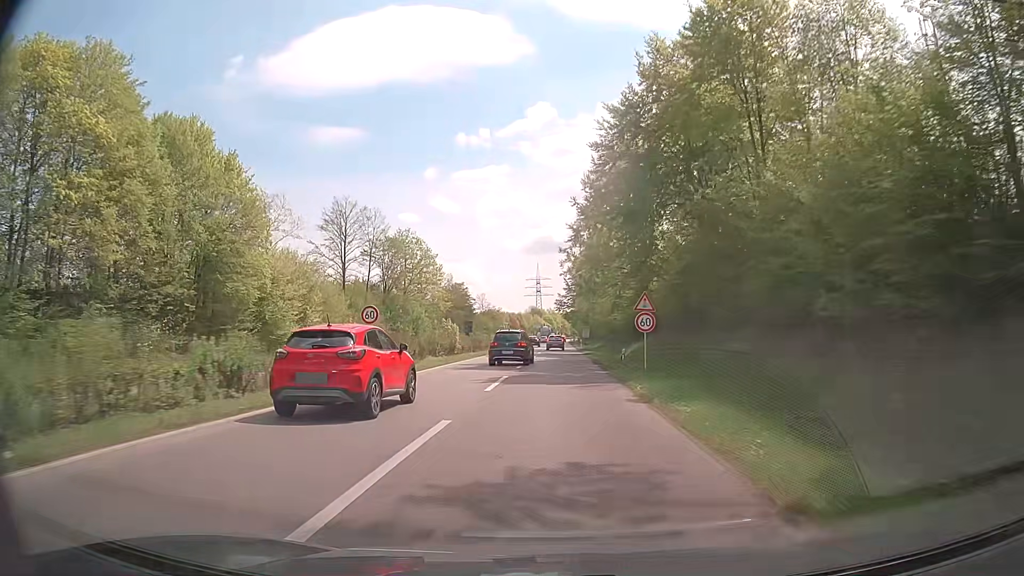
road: trunk_link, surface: asphalt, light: Day
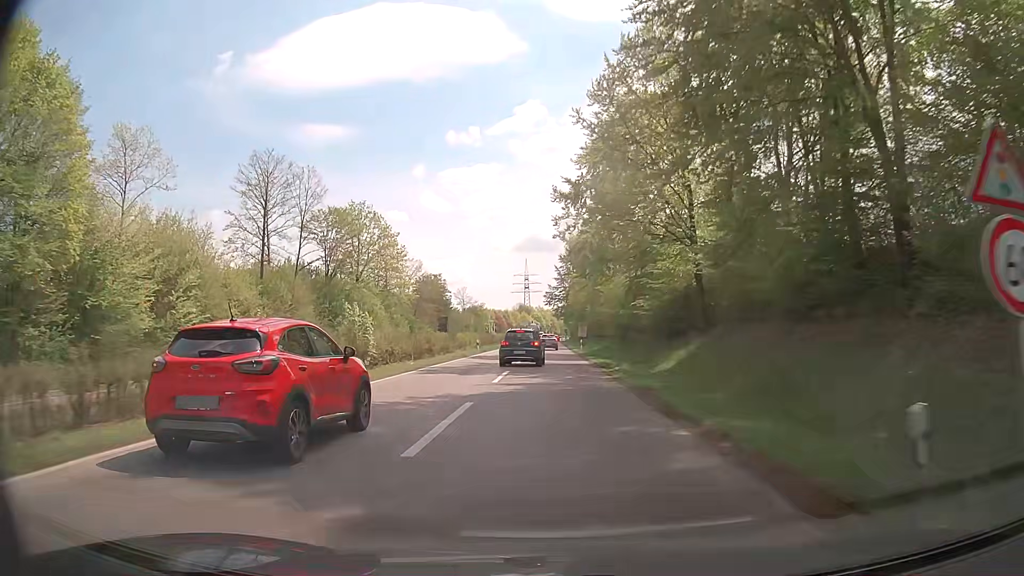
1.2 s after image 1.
(+0.3, +21.3) m; +1°
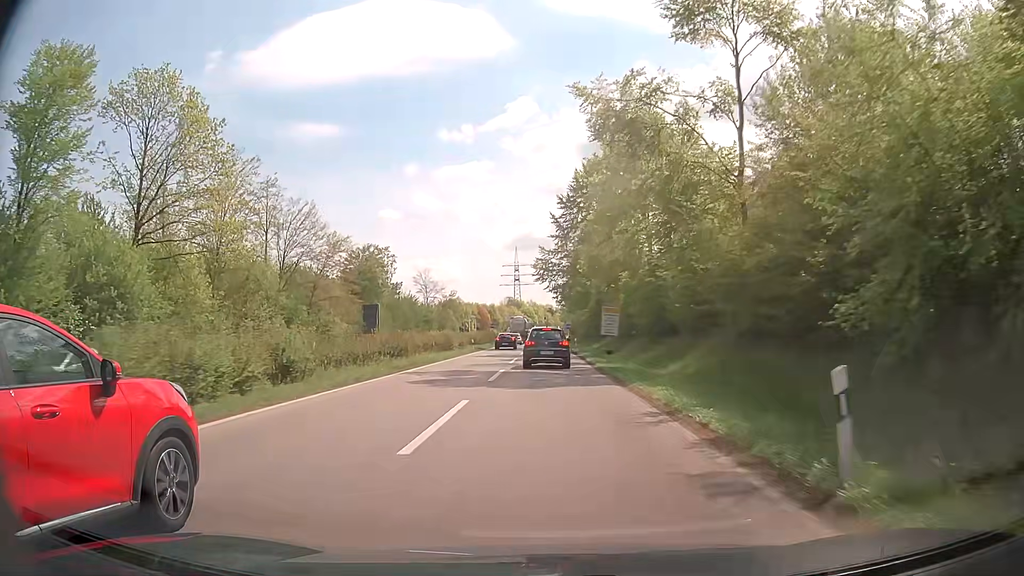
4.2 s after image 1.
(+0.3, +48.1) m; +1°
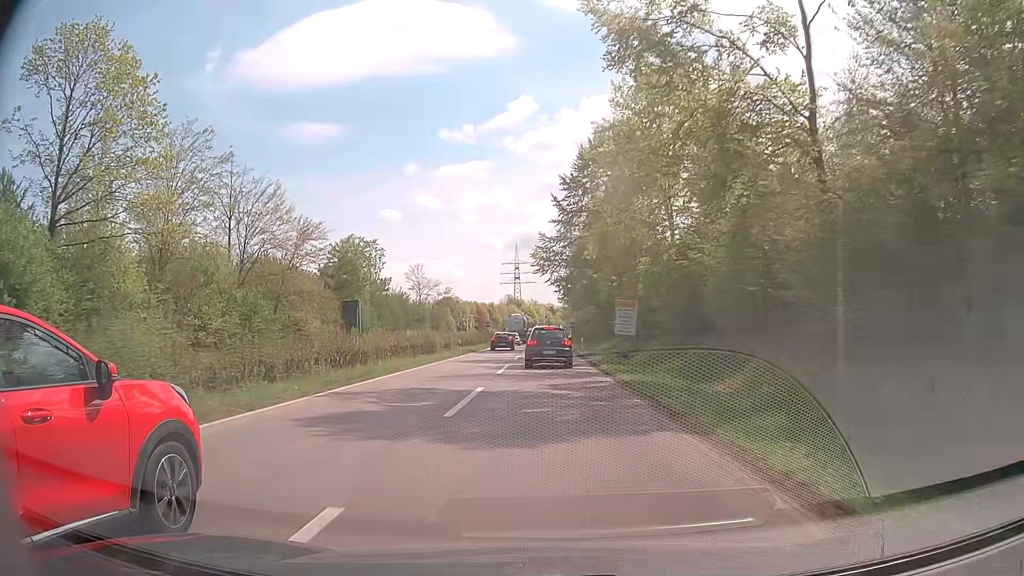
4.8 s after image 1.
(0.0, +8.5) m; 0°
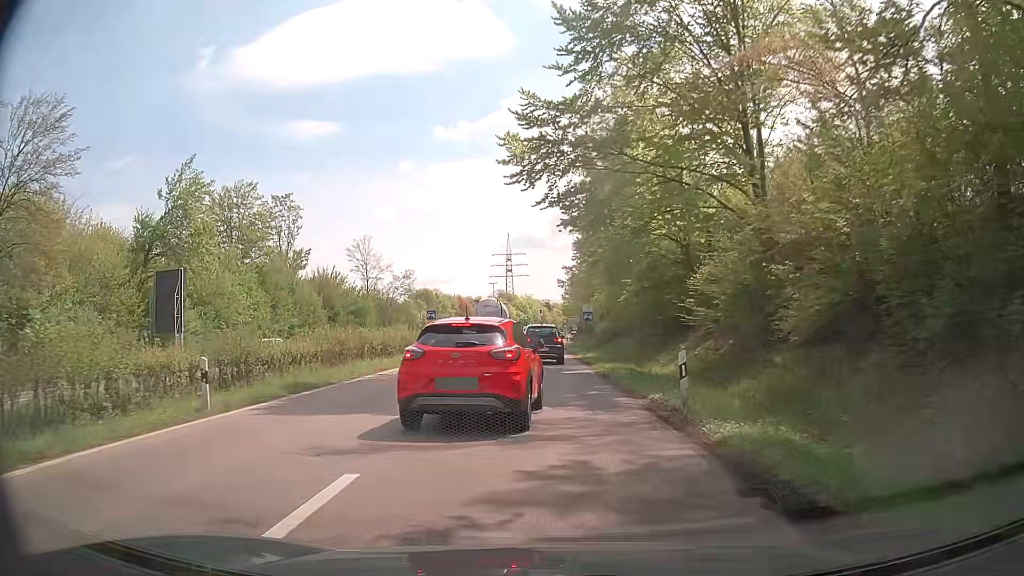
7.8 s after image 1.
(+0.2, +34.5) m; 0°
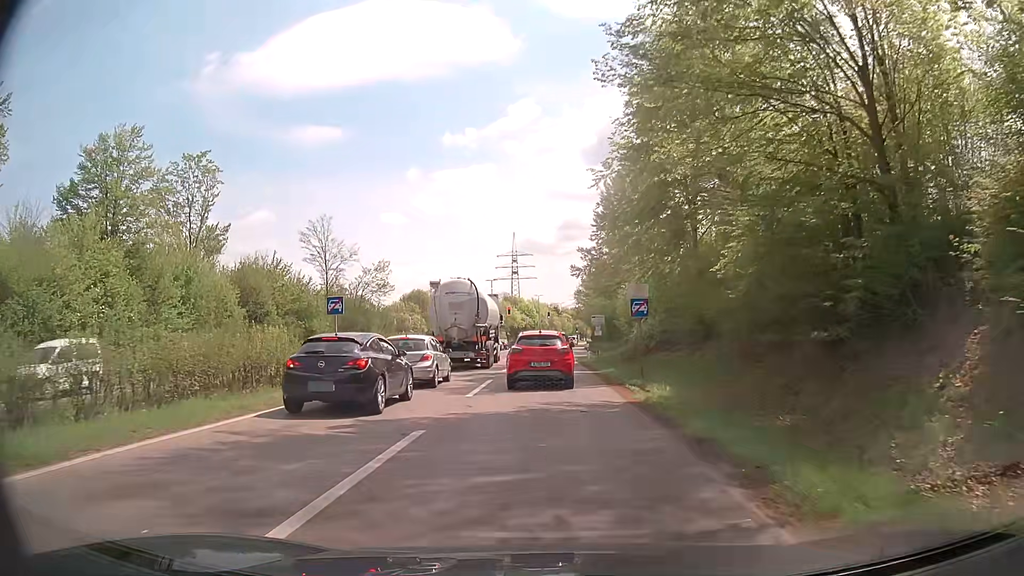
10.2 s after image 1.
(0.0, +20.7) m; 0°
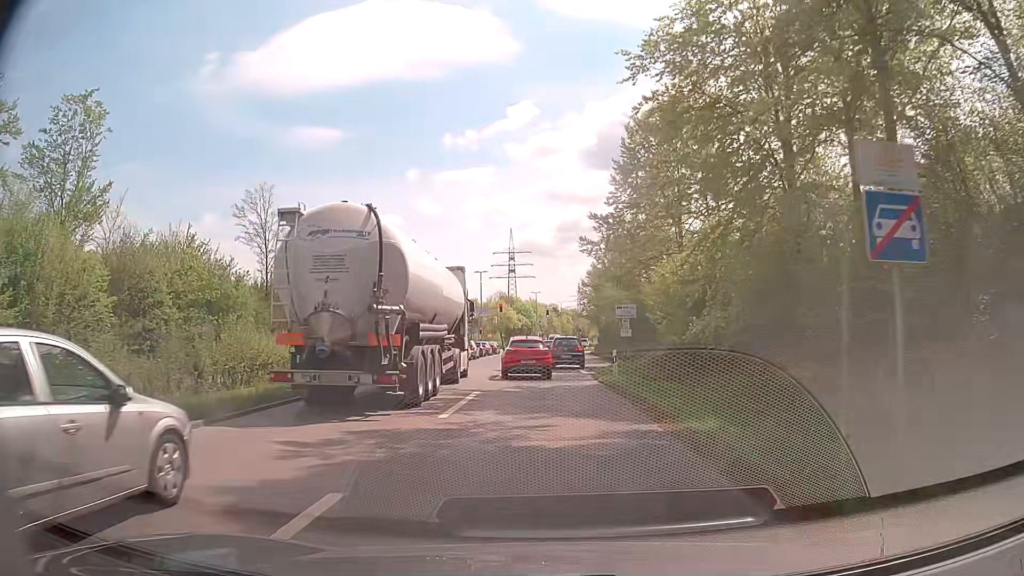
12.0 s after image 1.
(-0.1, +16.4) m; 0°
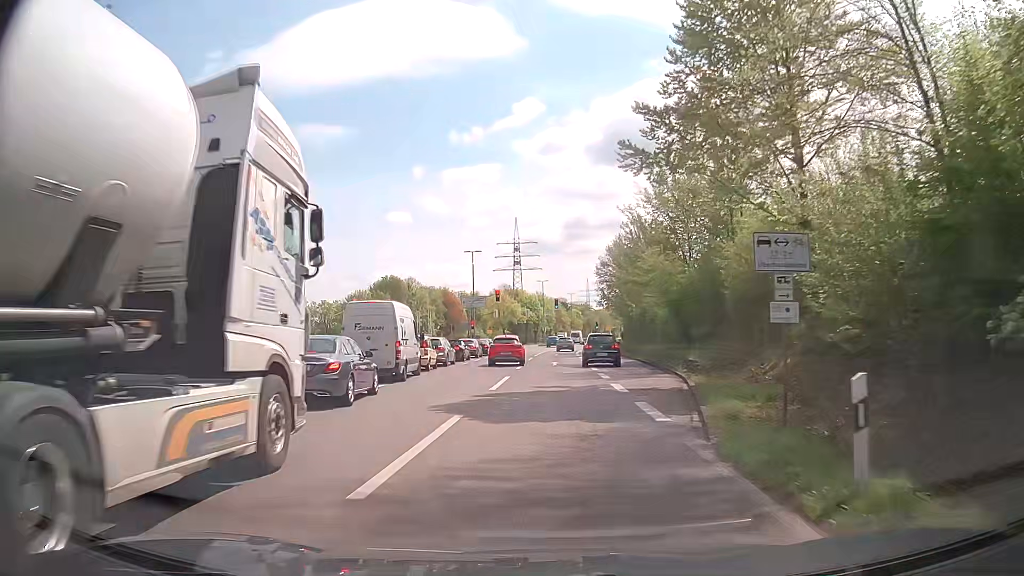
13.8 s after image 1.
(+0.1, +18.8) m; 0°
(0, +10) (0, +20) (0, +30) (0, +40) (0, +50) (0, +60) (+1, +70) (+1, +80) (+2, +90) (+3, +100) m
